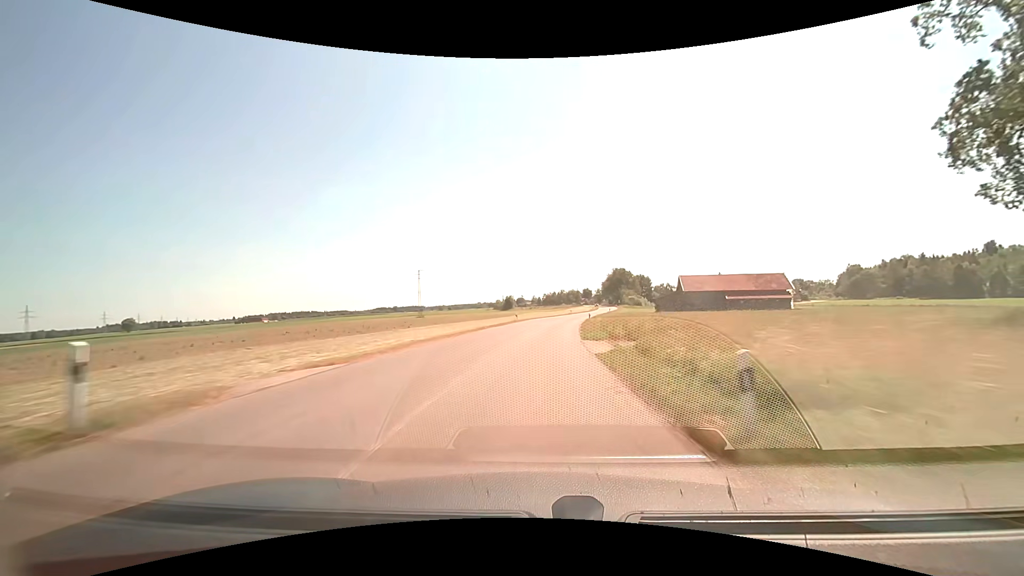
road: tertiary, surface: asphalt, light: Day
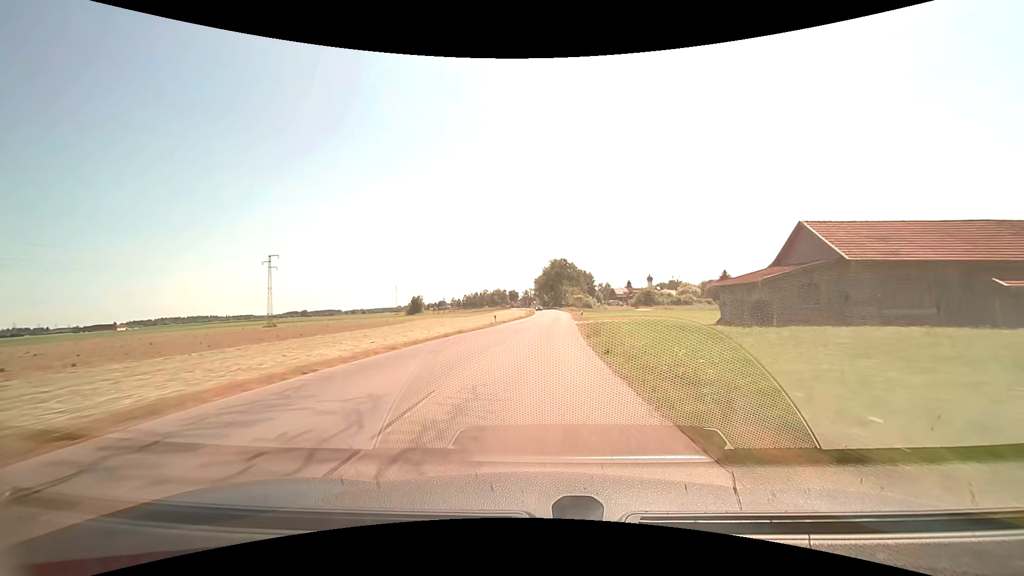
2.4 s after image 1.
(+3.8, +59.1) m; +8°
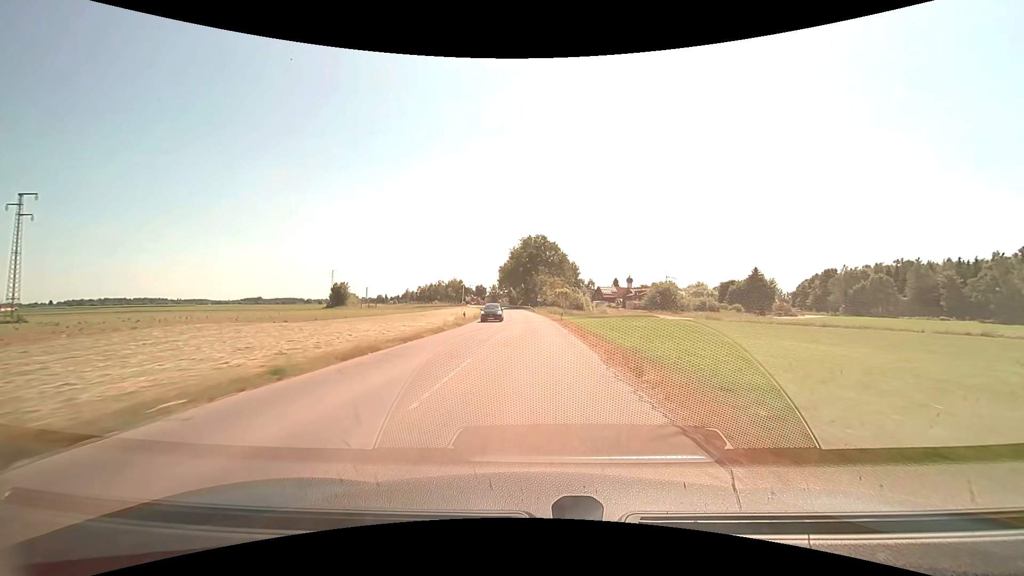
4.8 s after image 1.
(+2.2, +55.0) m; +3°
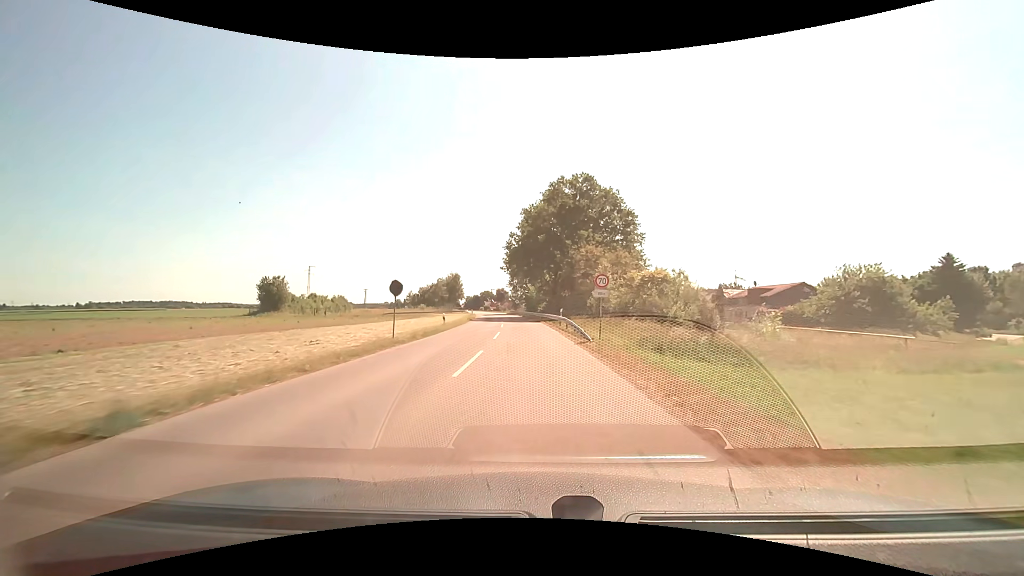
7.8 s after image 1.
(-1.1, +56.3) m; -3°
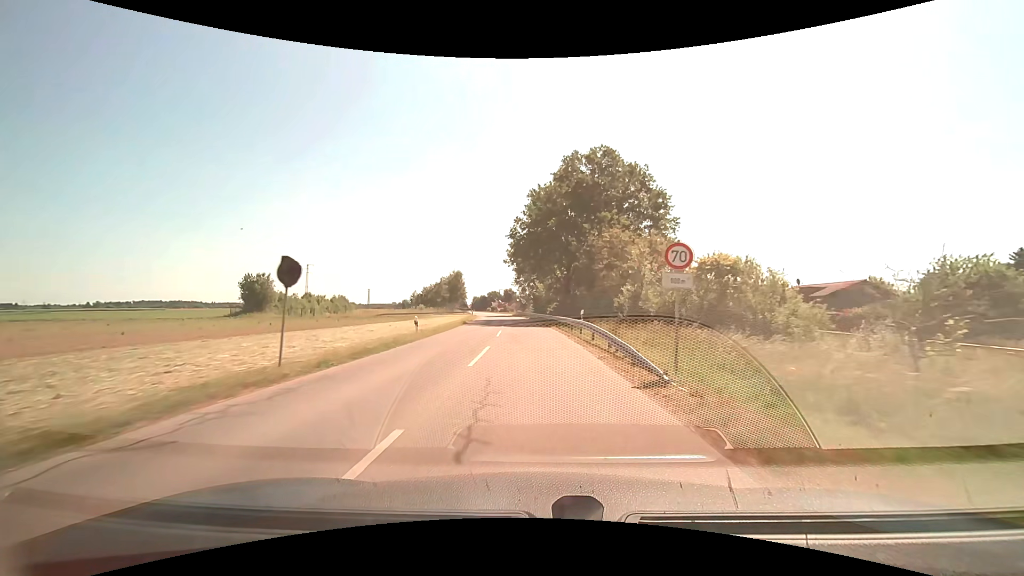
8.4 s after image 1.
(-0.1, +10.1) m; -1°
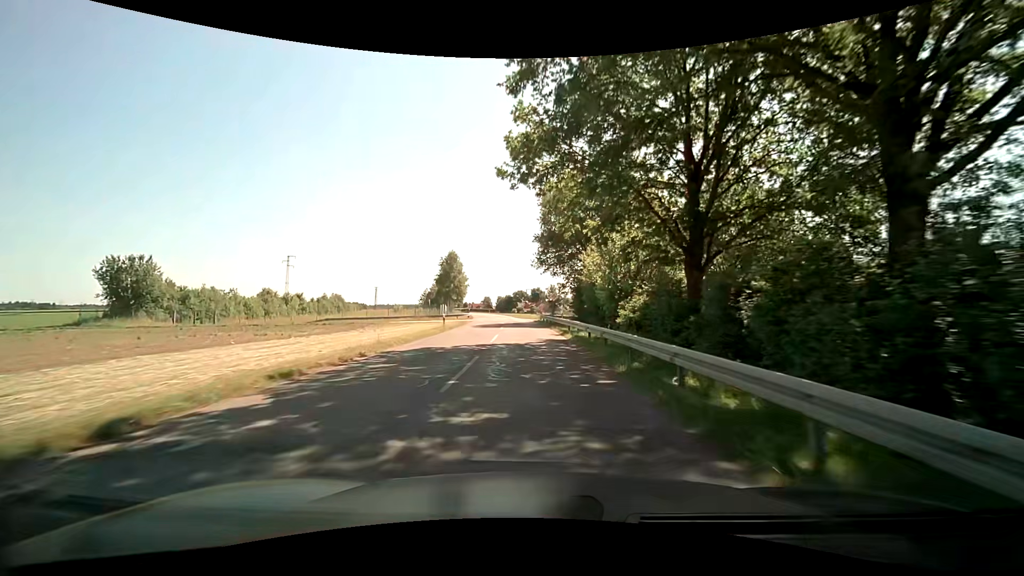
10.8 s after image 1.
(-1.1, +39.6) m; -3°
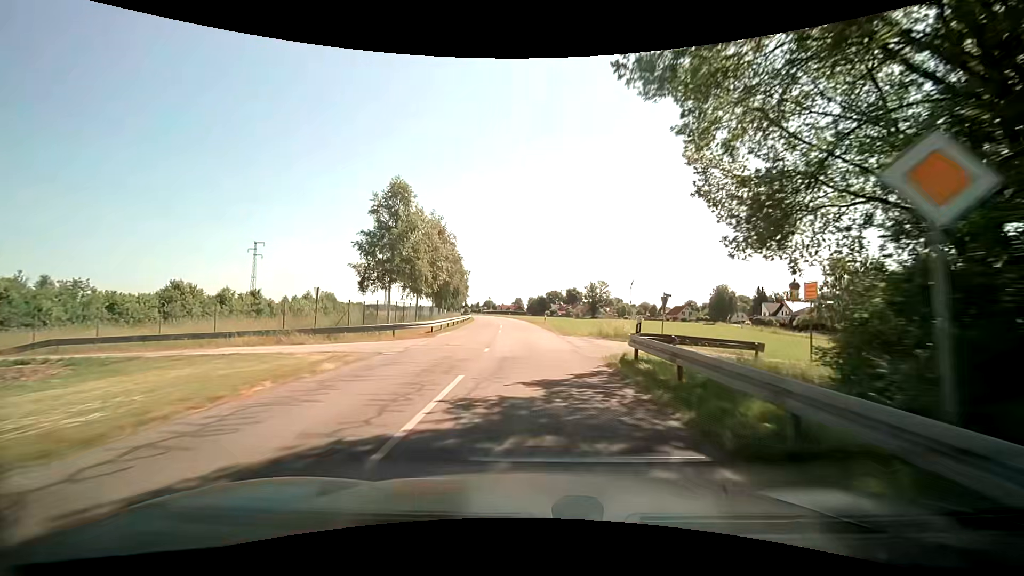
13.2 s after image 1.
(-1.3, +39.7) m; -4°
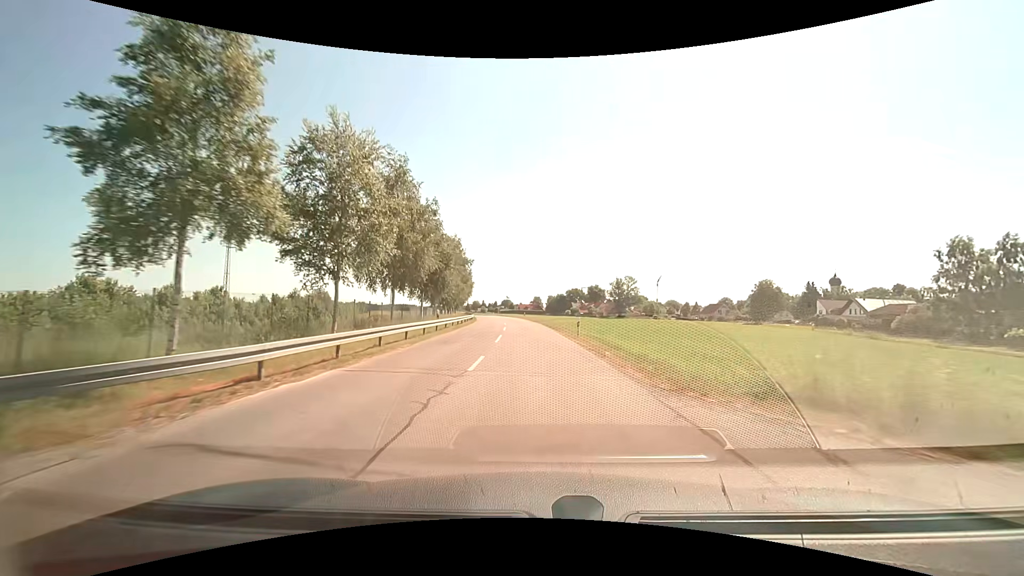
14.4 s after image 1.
(-0.3, +19.8) m; -2°
(0, +10) (0, +20) (-1, +30) (-1, +40) (-2, +50) (-3, +60) (-4, +70) (-5, +80) (-6, +90) (-8, +100) m
